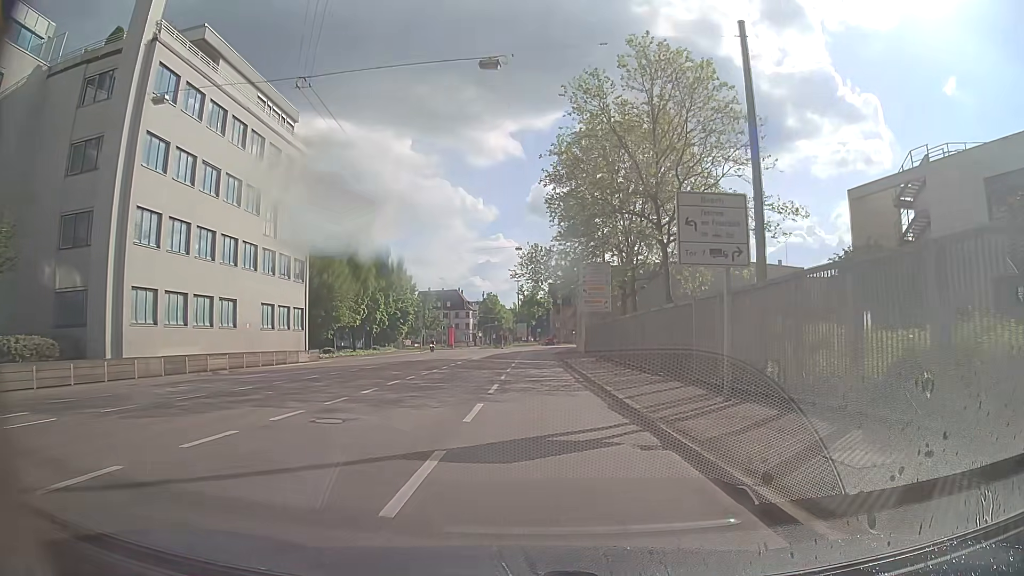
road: secondary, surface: asphalt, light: Day
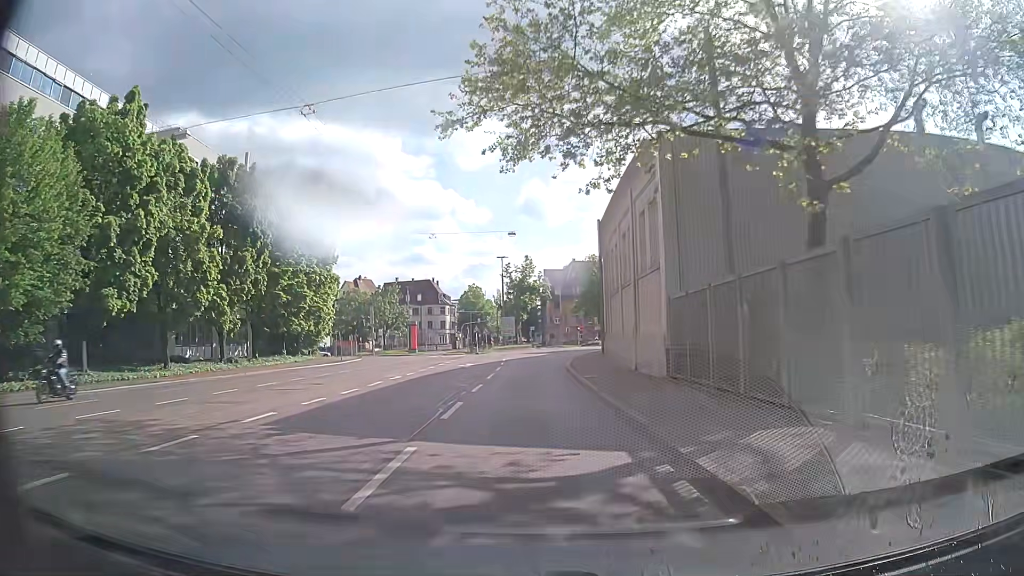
(+0.5, +36.6) m; 0°
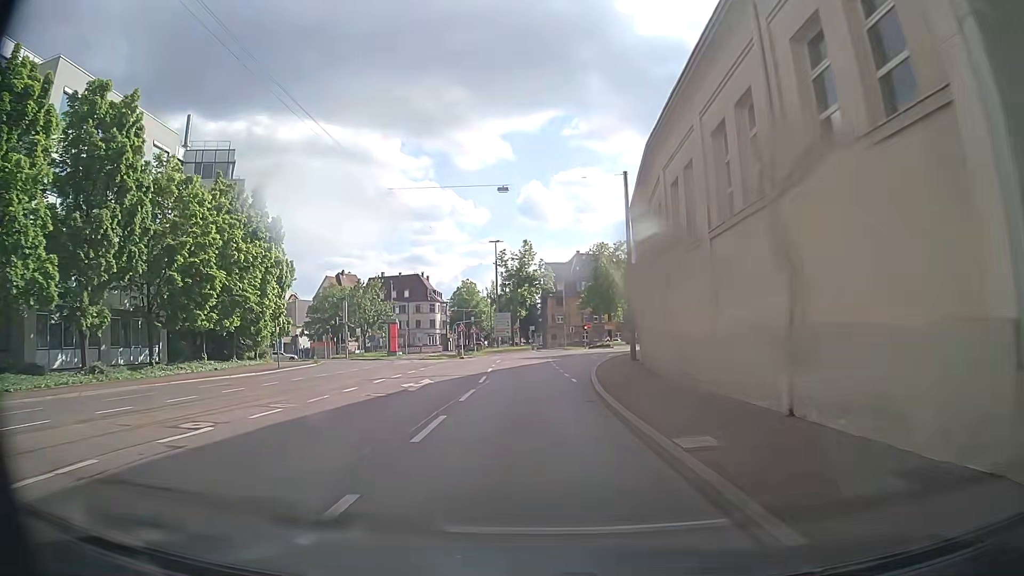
(+0.1, +14.7) m; 0°
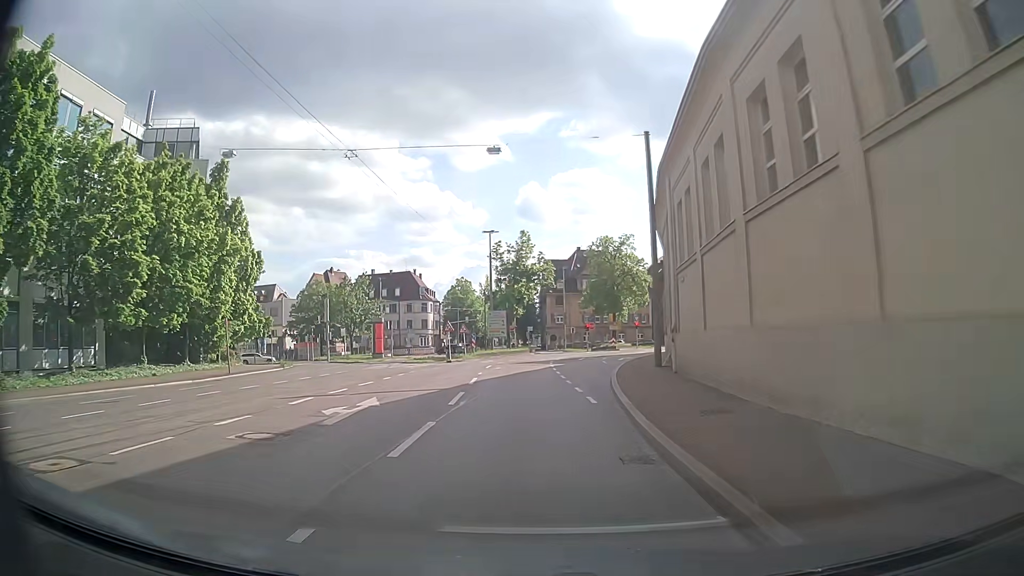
(0.0, +7.3) m; +1°
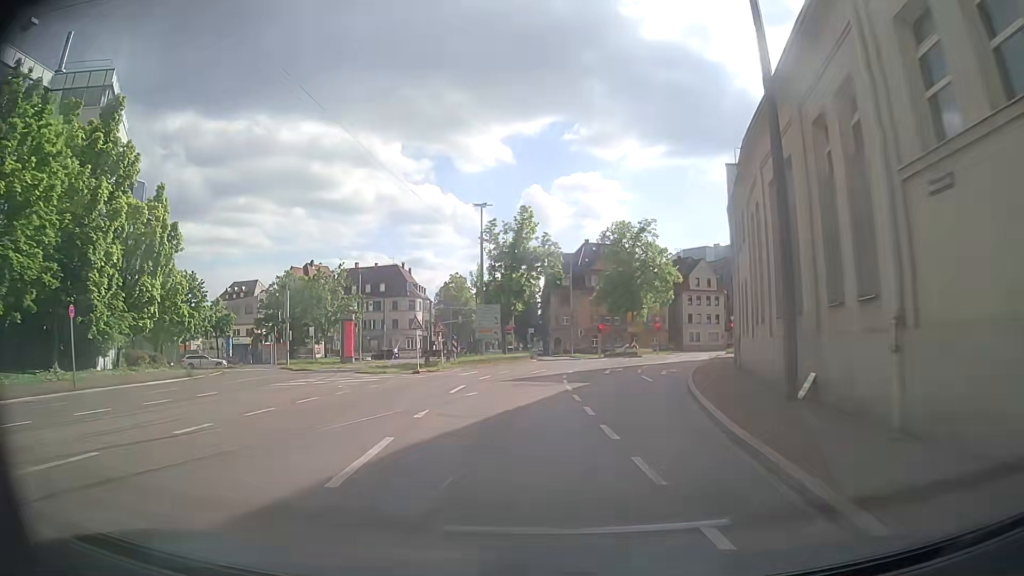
(-0.2, +14.2) m; -1°
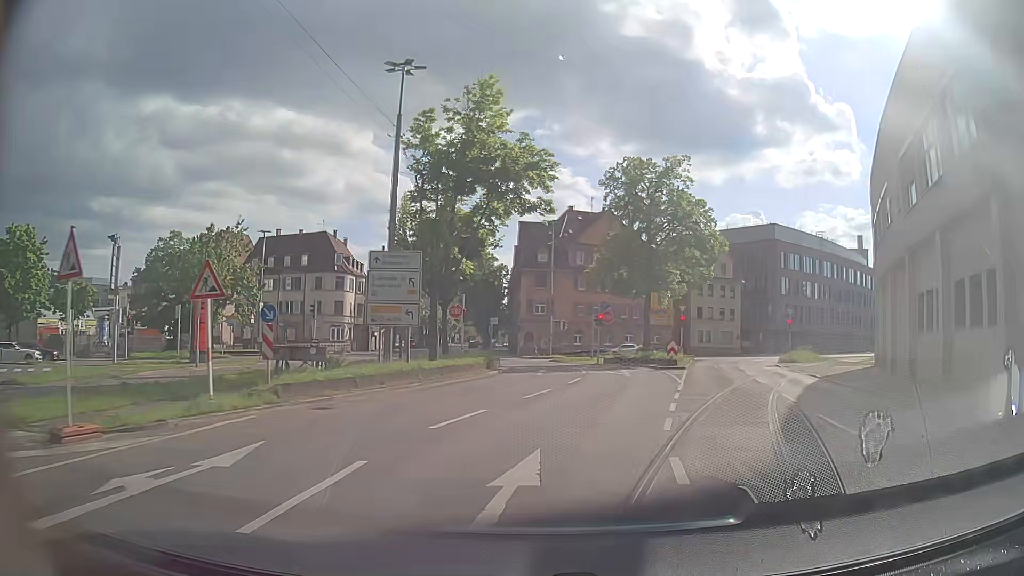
(+0.4, +26.0) m; +3°
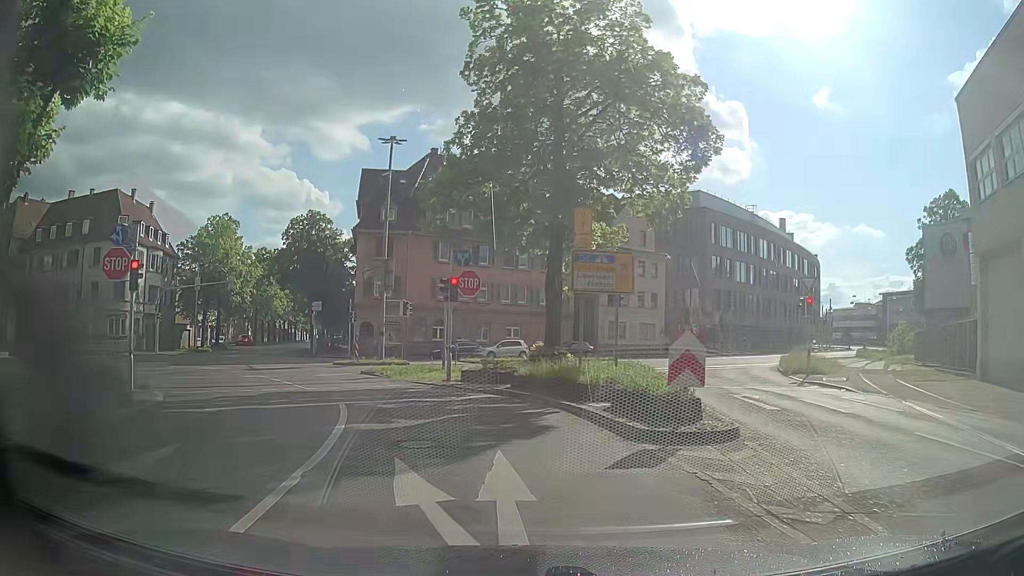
(+3.4, +24.2) m; +11°
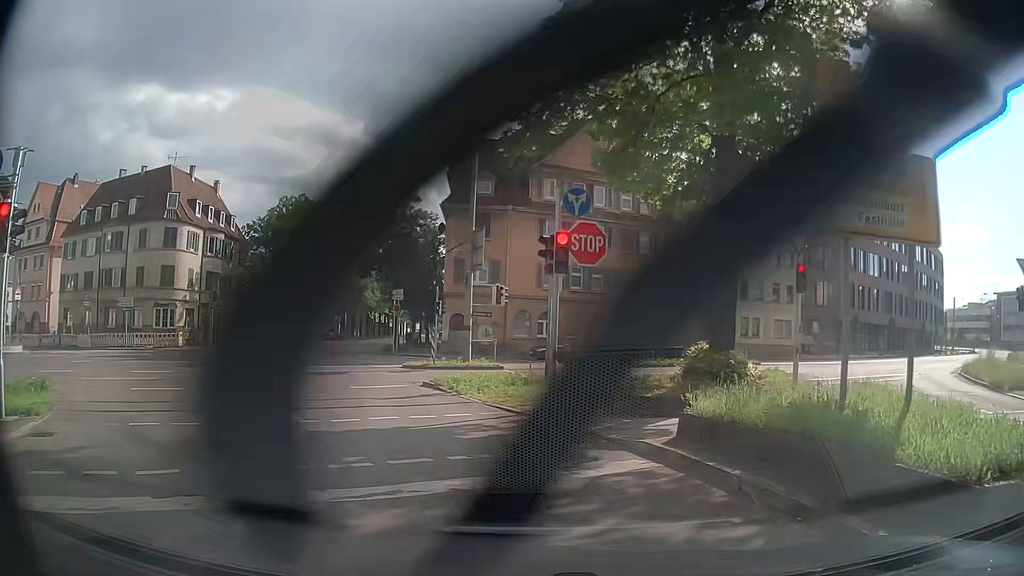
(-0.6, +8.4) m; -11°
